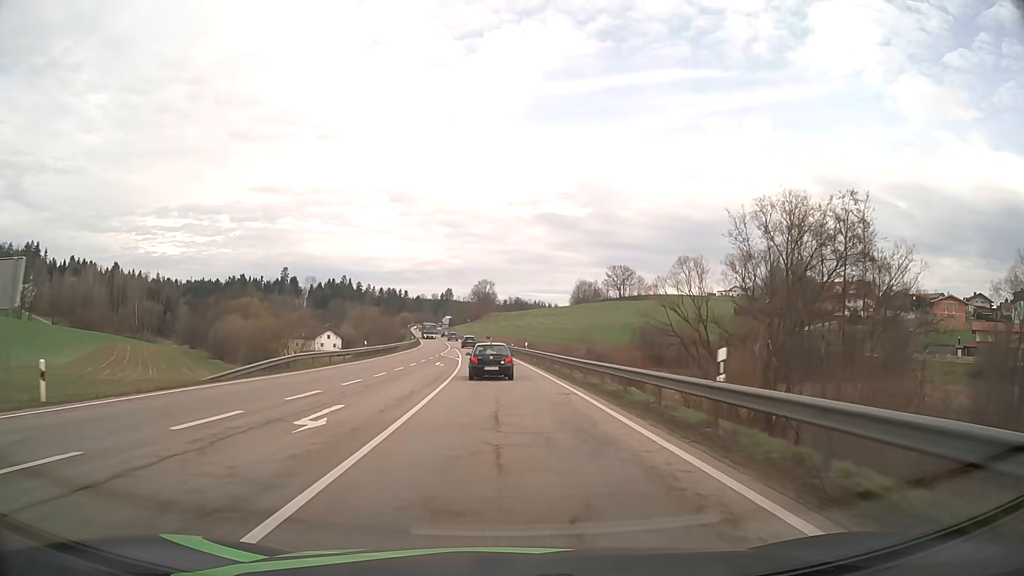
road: primary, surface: asphalt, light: Day
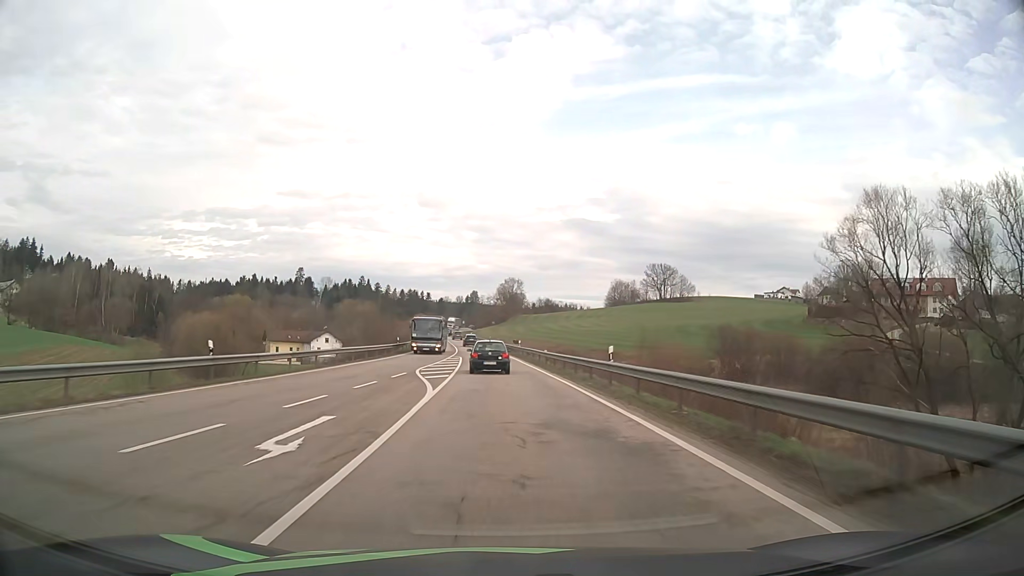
(-0.7, +33.5) m; -2°
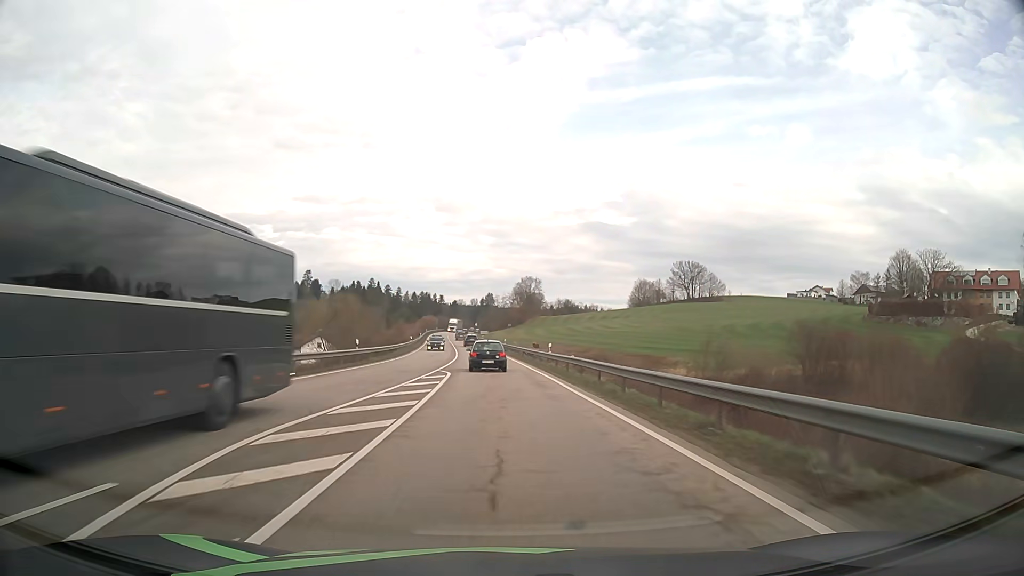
(-0.3, +22.9) m; -2°
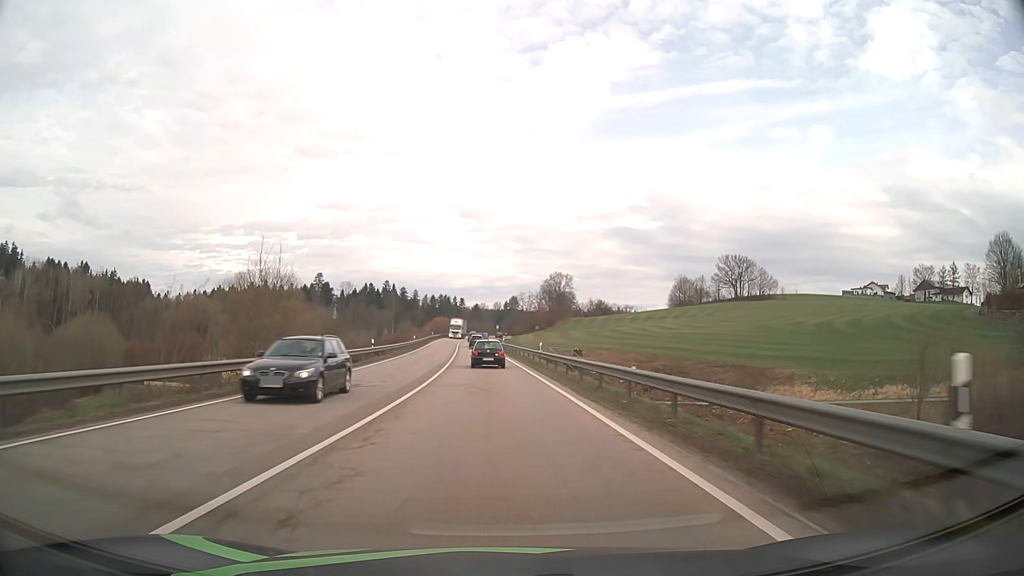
(-0.6, +34.8) m; -2°
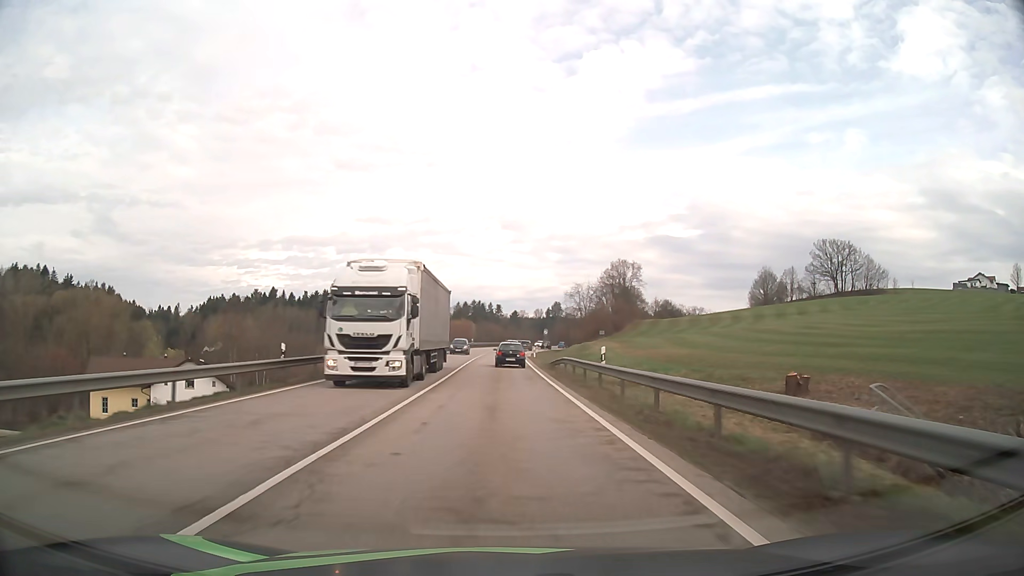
(-2.1, +58.8) m; -4°
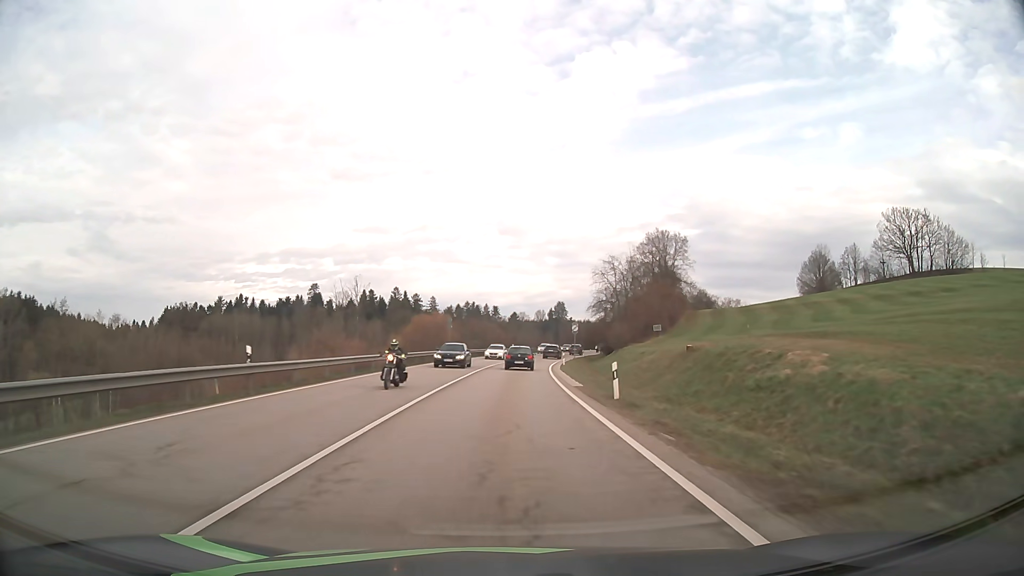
(-0.2, +47.8) m; 0°
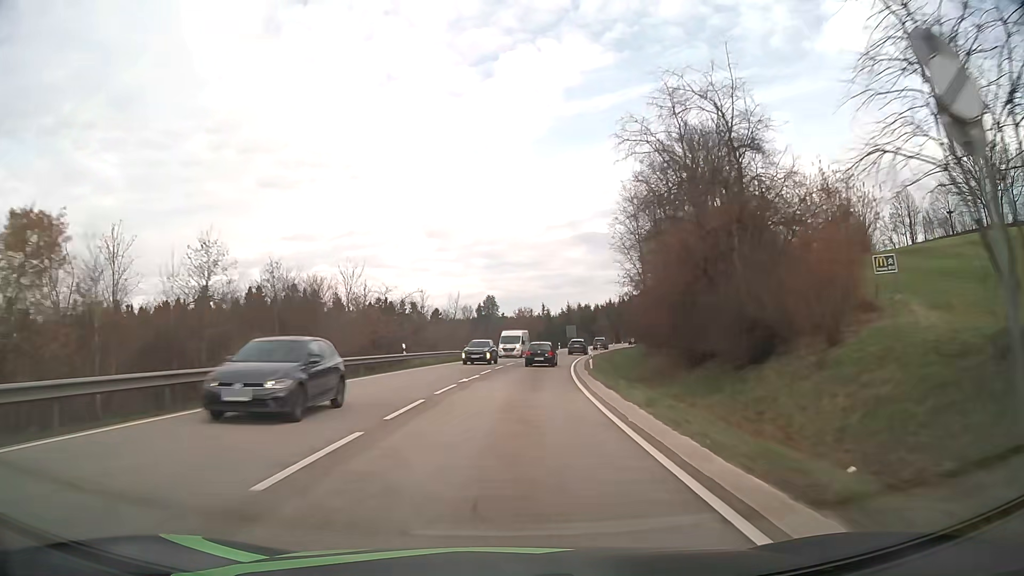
(+2.5, +61.1) m; +6°
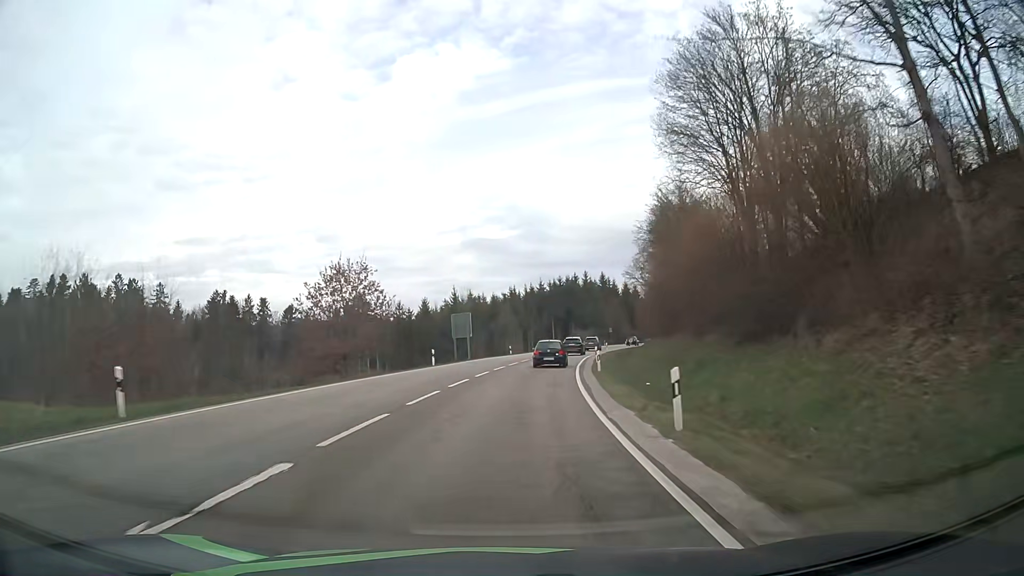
(+5.4, +62.8) m; +10°
(0, +10) (0, +20) (+1, +30) (+2, +40) (+4, +50) (+5, +60) (+7, +69) (+10, +79) (+12, +89) (+15, +98) m
